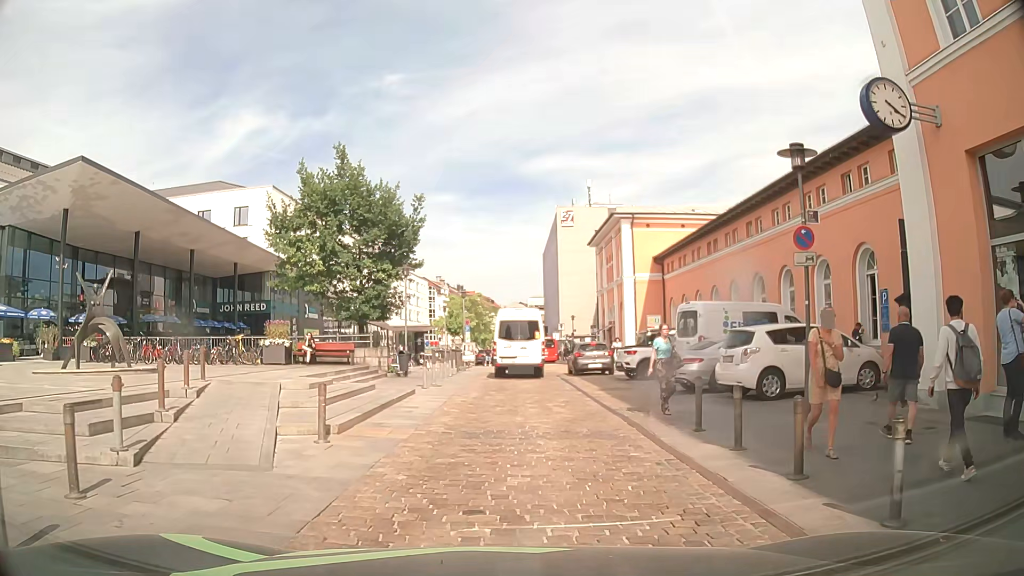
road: residential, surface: sett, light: Day
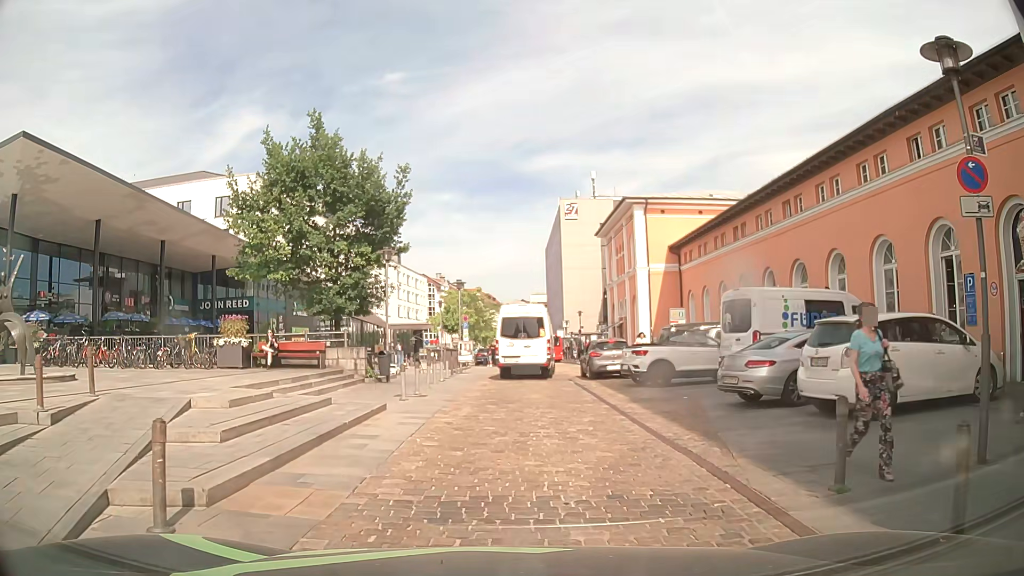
(+0.1, +4.6) m; 0°
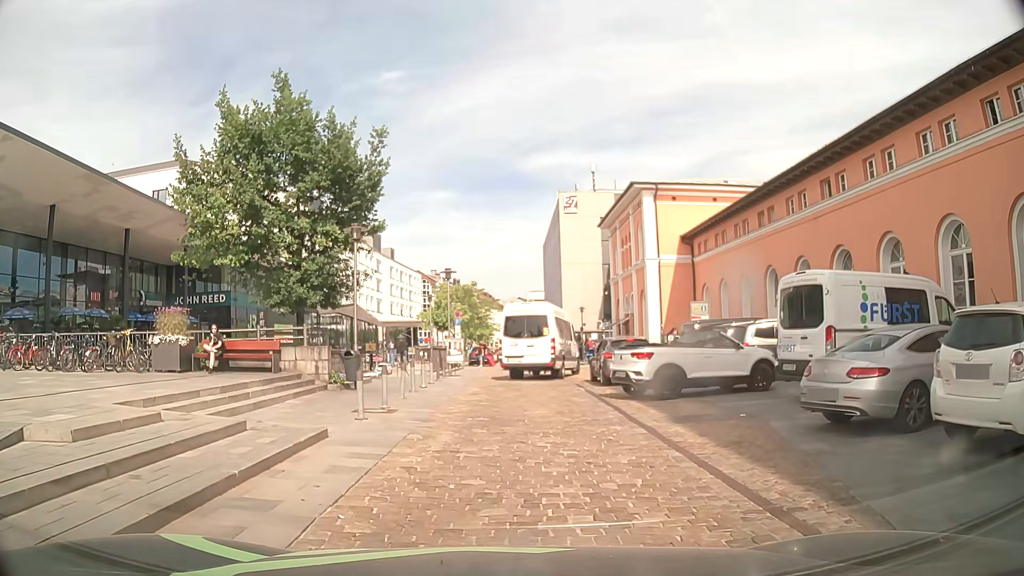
(0.0, +4.1) m; 0°
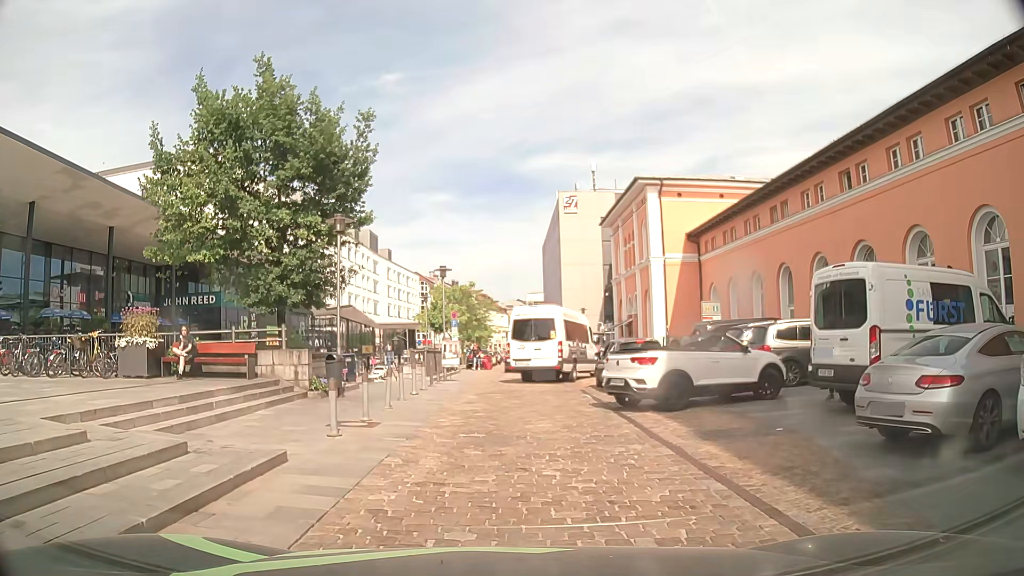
(0.0, +1.6) m; 0°
